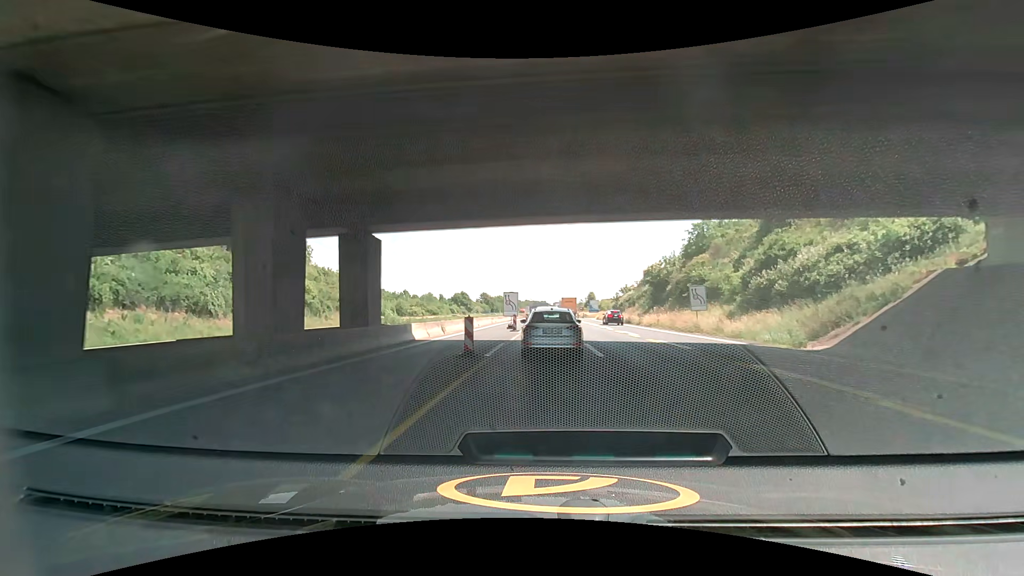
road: motorway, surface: asphalt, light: Day
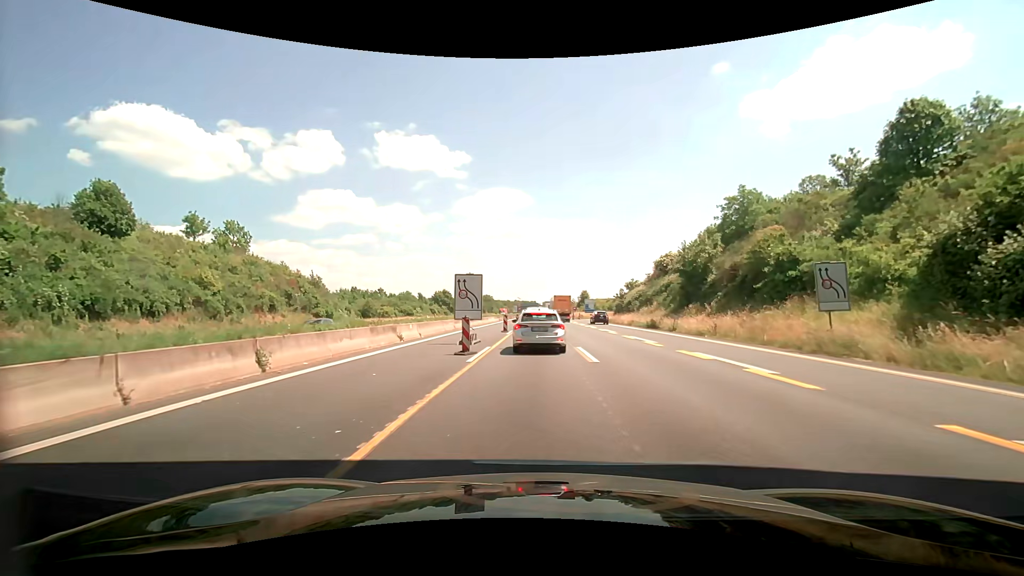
(0.0, +19.6) m; +1°
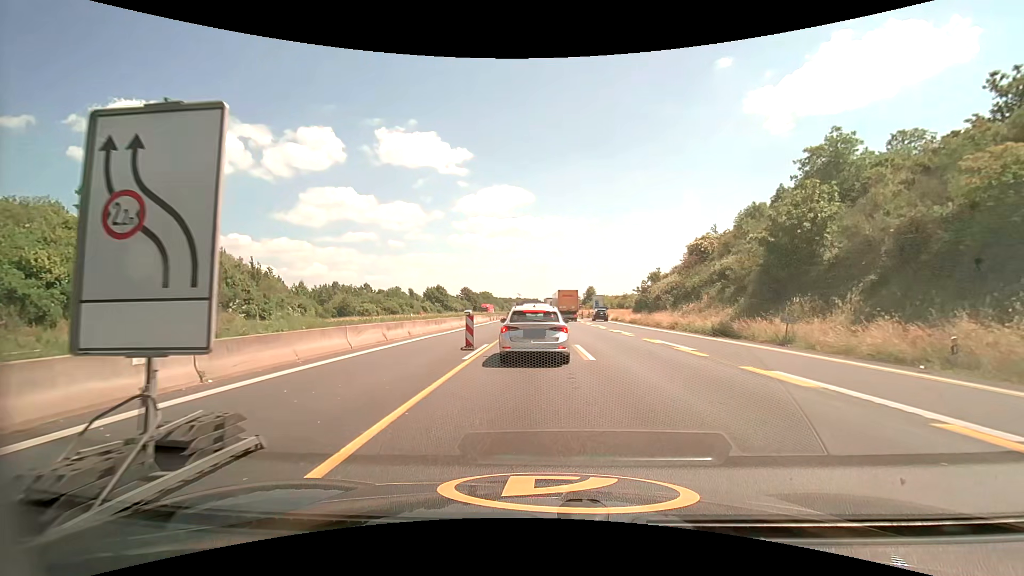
(0.0, +17.8) m; -1°
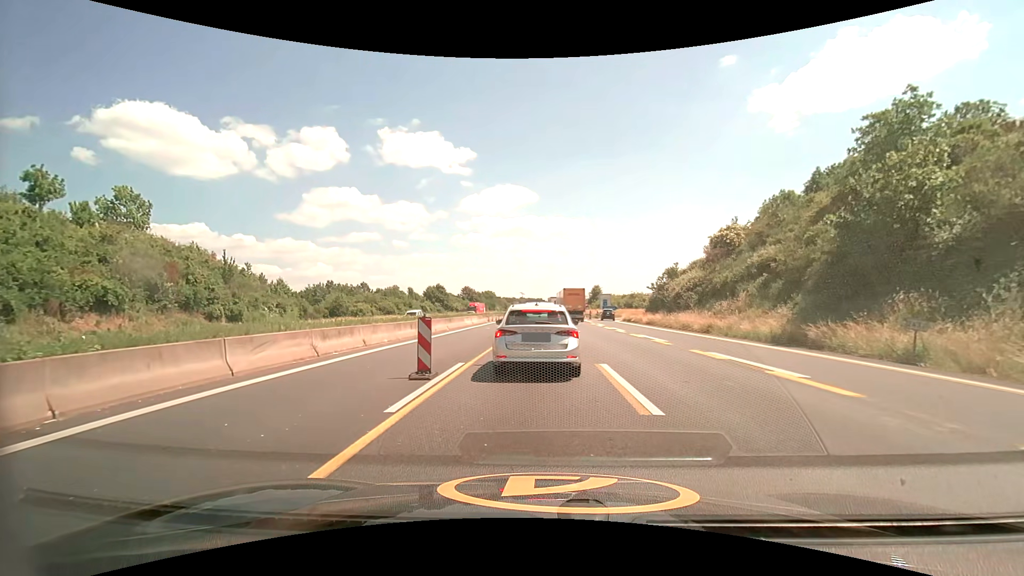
(0.0, +7.0) m; 0°
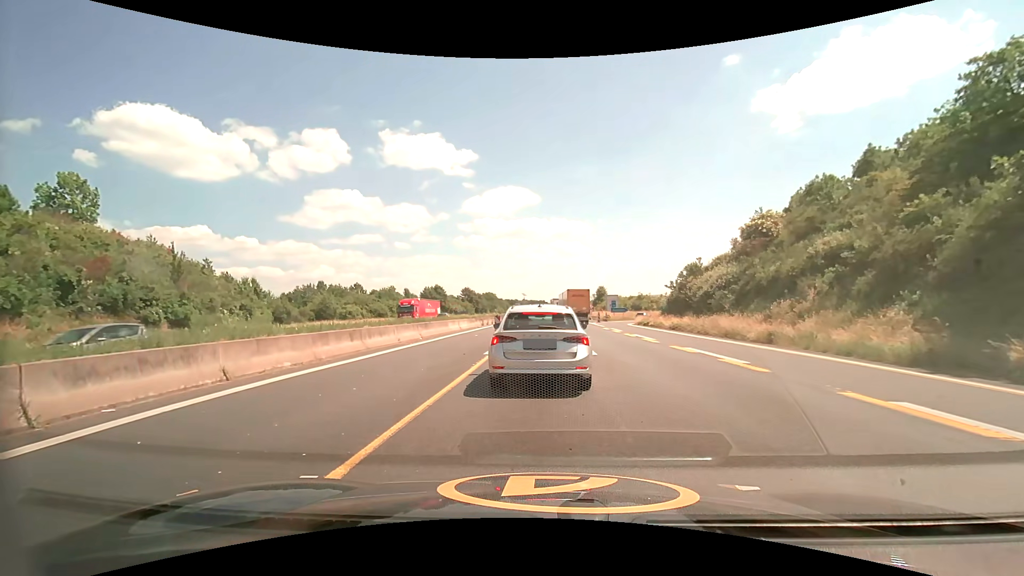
(0.0, +8.1) m; 0°
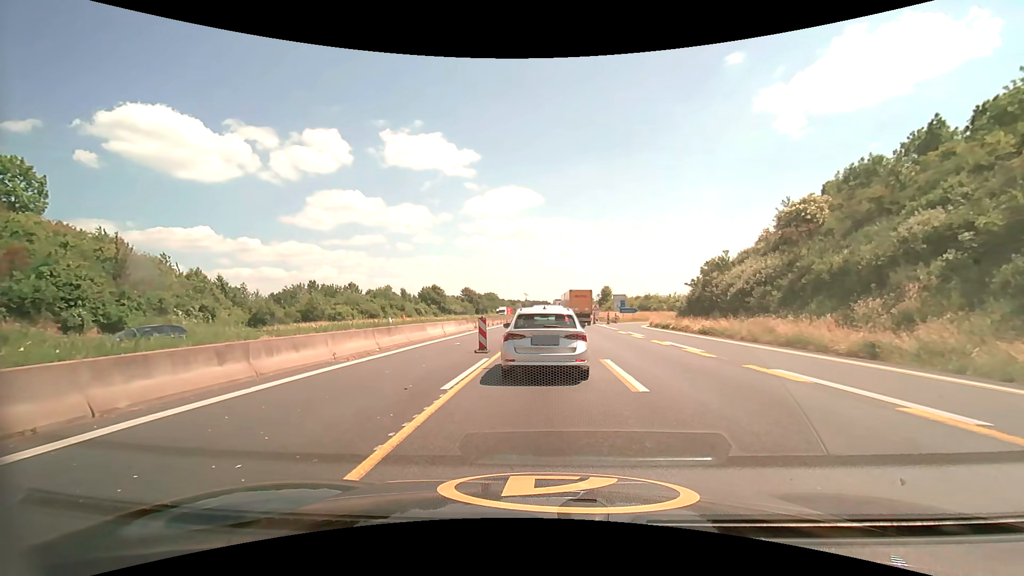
(0.0, +7.3) m; 0°
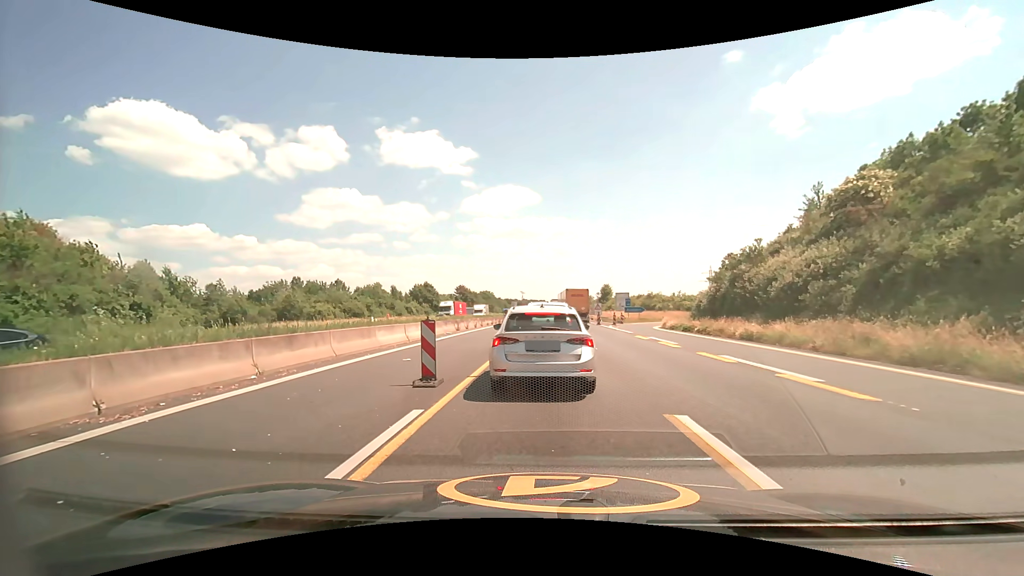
(-0.1, +8.0) m; 0°
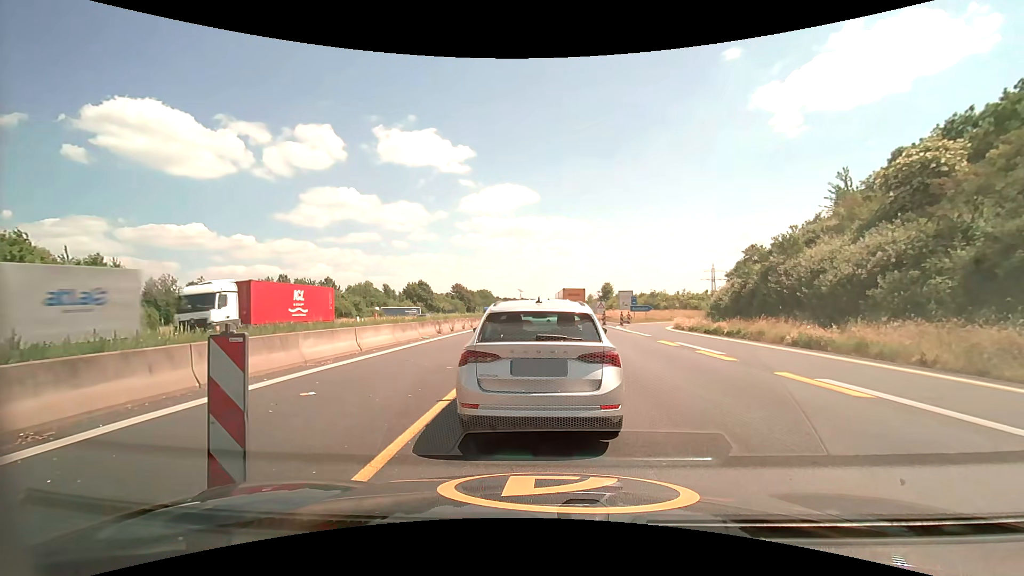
(0.0, +5.9) m; 0°
